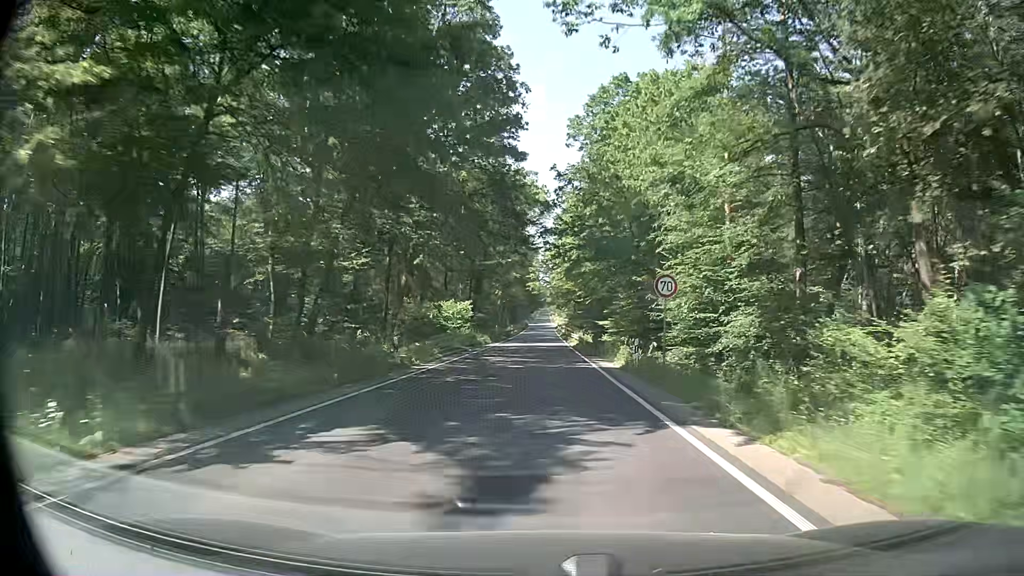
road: secondary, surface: asphalt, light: Day
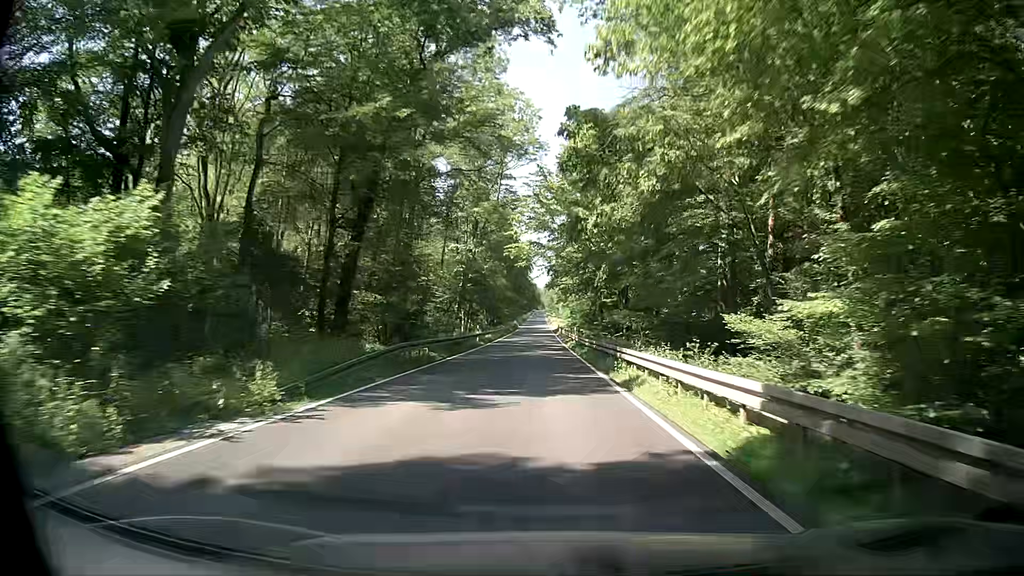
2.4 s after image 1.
(+0.3, +43.6) m; +1°
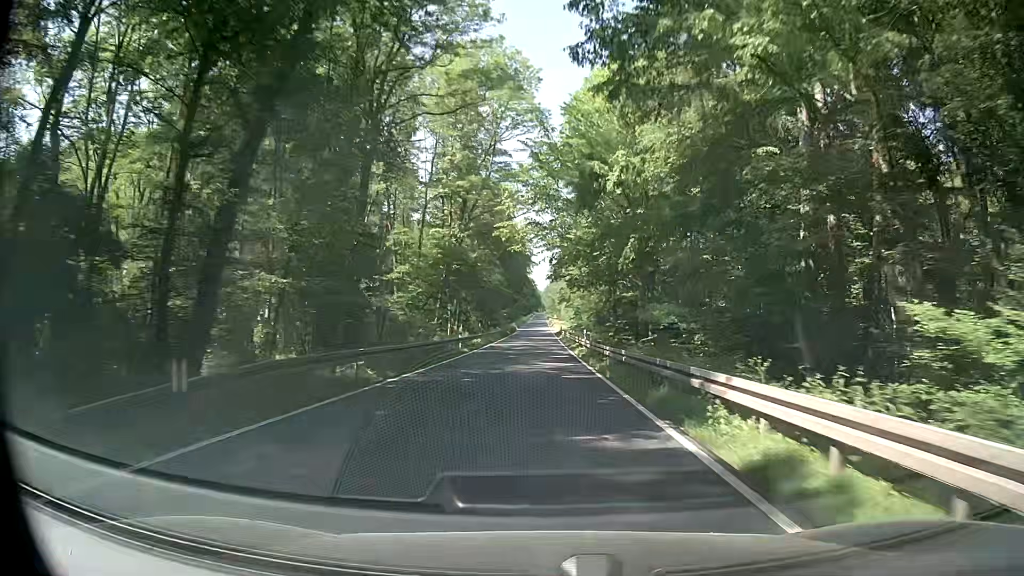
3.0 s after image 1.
(0.0, +10.9) m; 0°
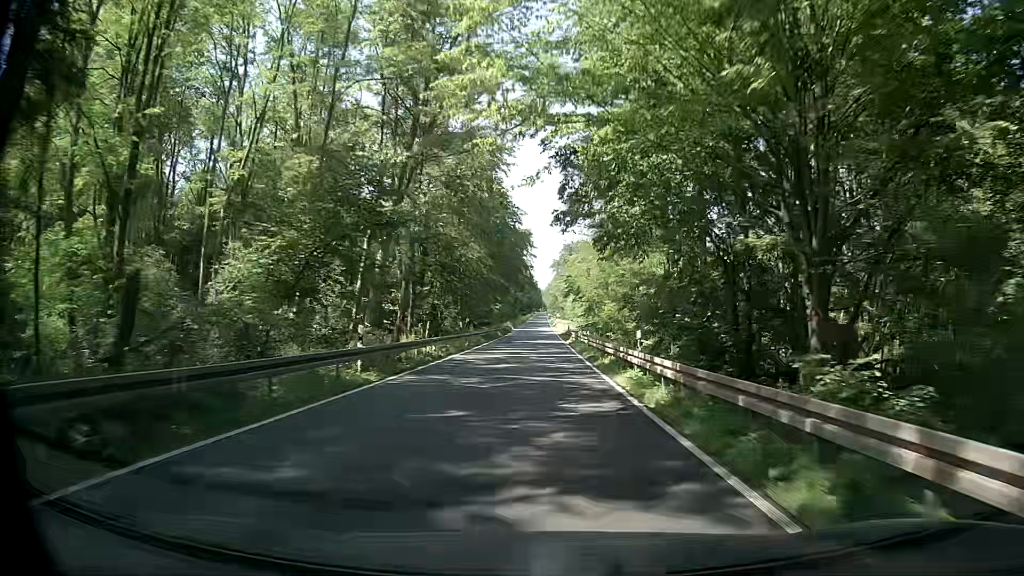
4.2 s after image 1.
(-0.1, +21.8) m; 0°
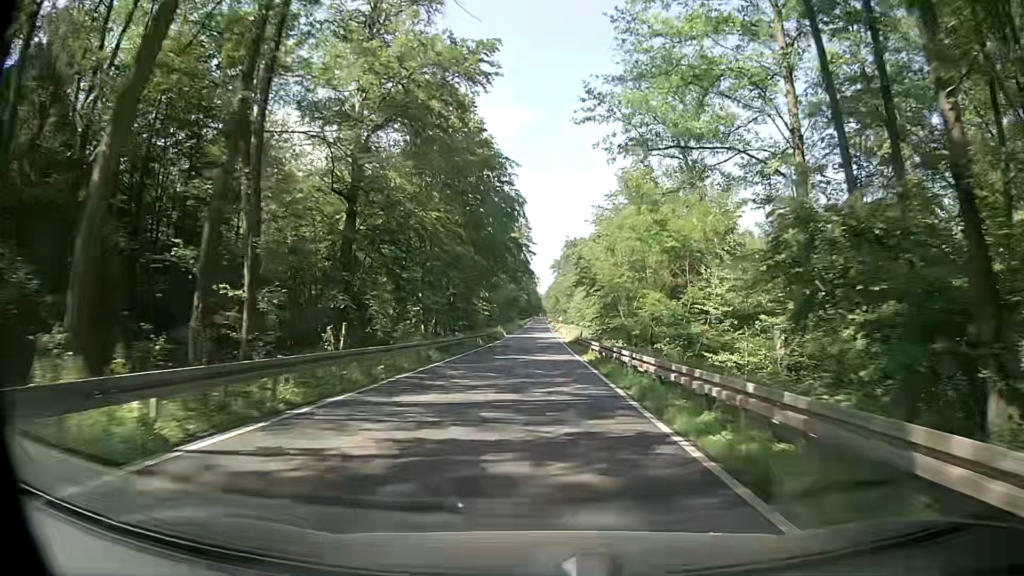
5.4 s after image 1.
(+0.1, +21.8) m; 0°
(0, +10) (0, +20) (0, +30) (0, +40) (0, +50) (0, +60) (0, +70) (0, +80) (+1, +90) (+1, +100) m
